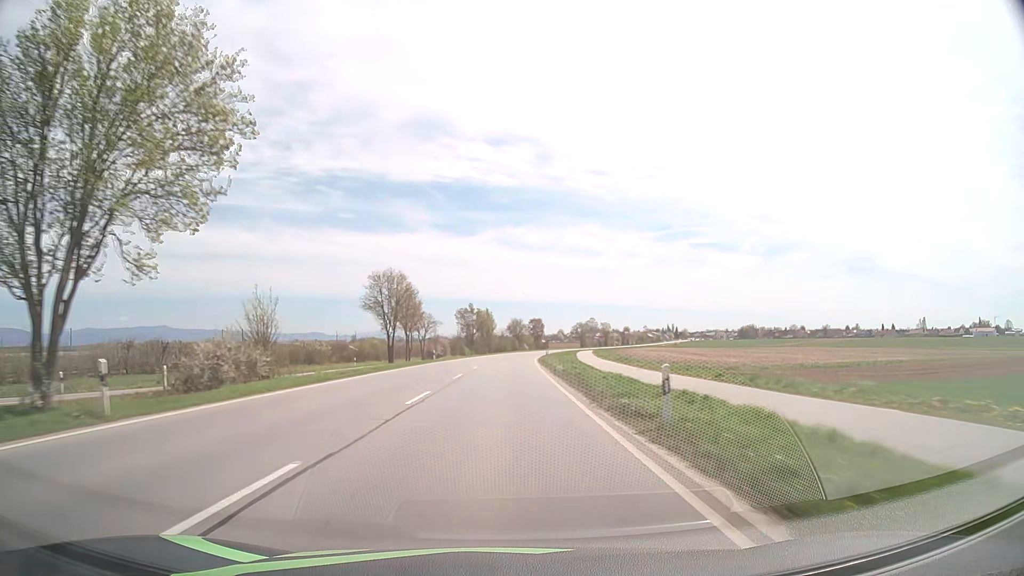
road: primary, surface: asphalt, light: Day
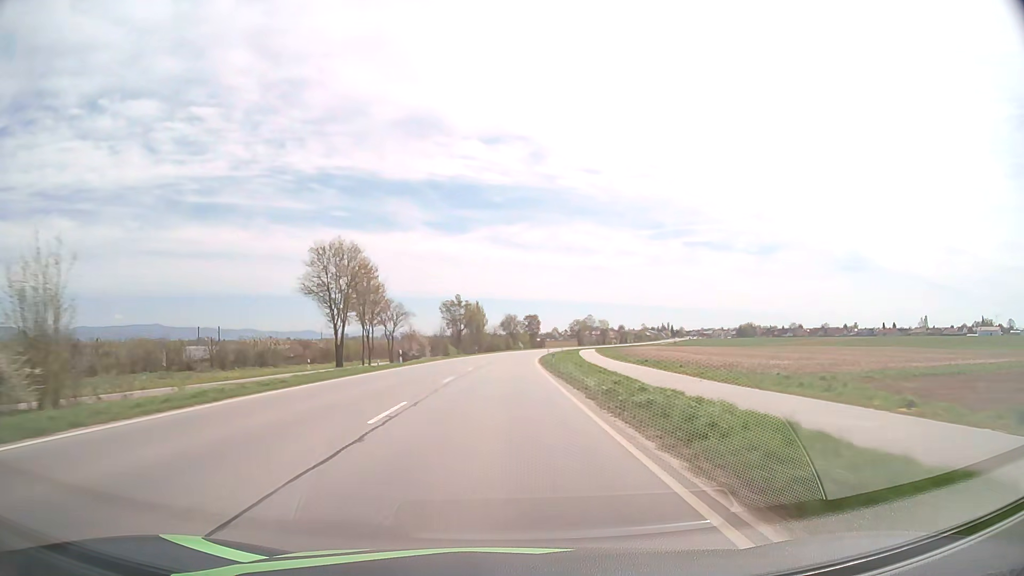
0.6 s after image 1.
(+0.1, +16.0) m; 0°
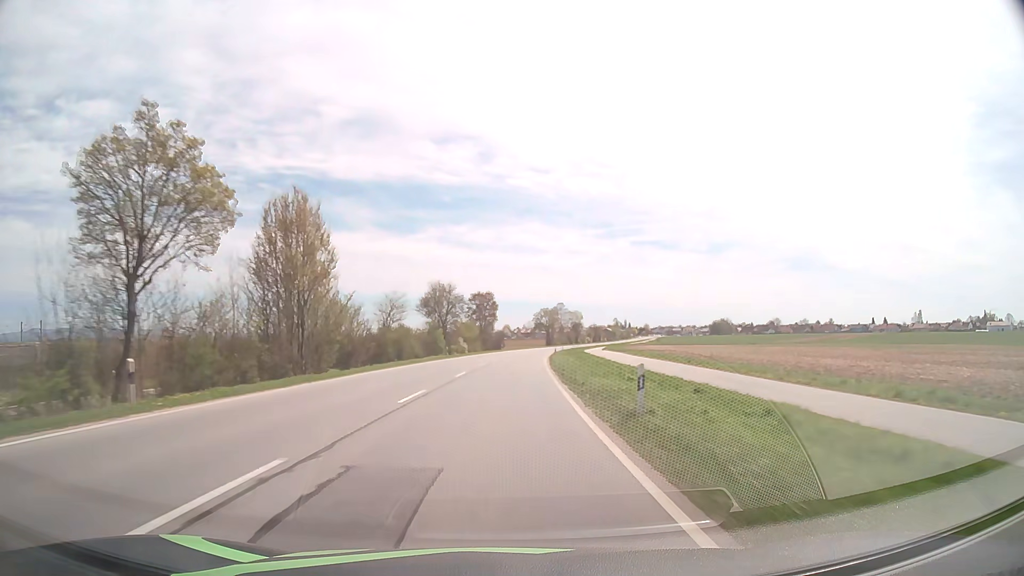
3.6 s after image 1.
(+2.6, +79.9) m; +5°
(0, +10) (0, +20) (0, +30) (+1, +40) (+1, +50) (+2, +60) (+3, +70) (+3, +80) (+4, +90) (+5, +100) m
